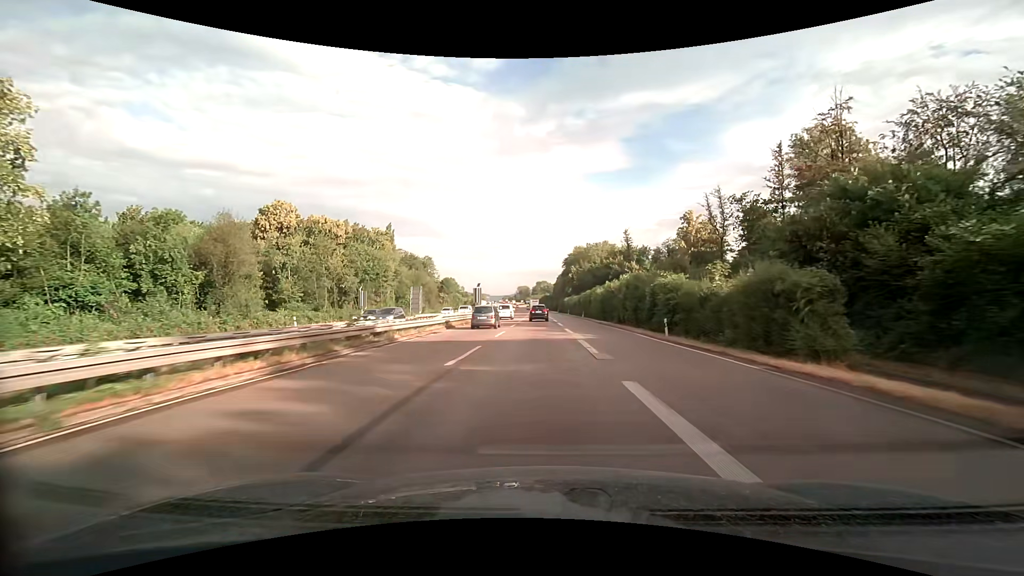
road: trunk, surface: asphalt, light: Day
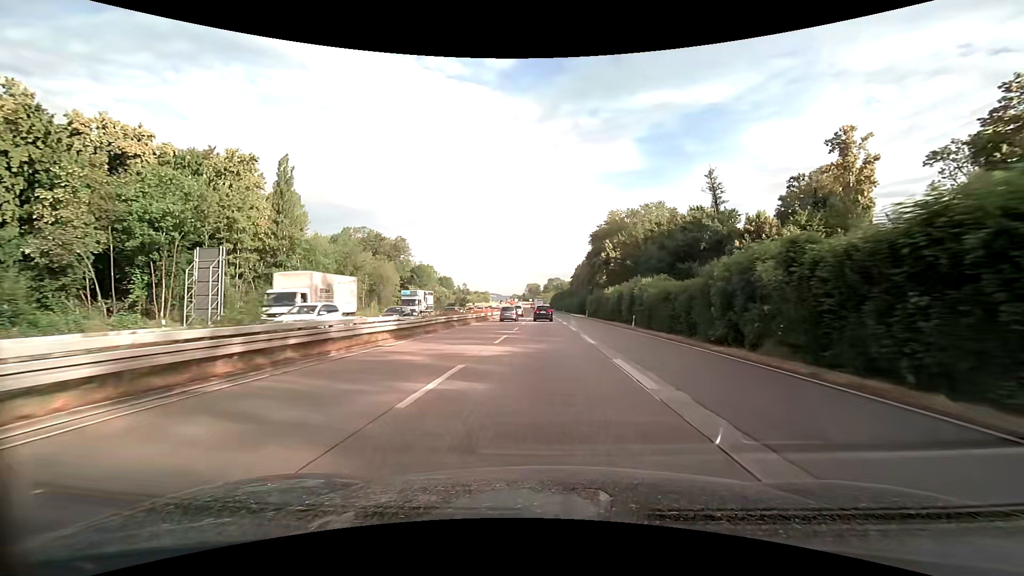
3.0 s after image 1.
(-1.0, +67.5) m; -2°
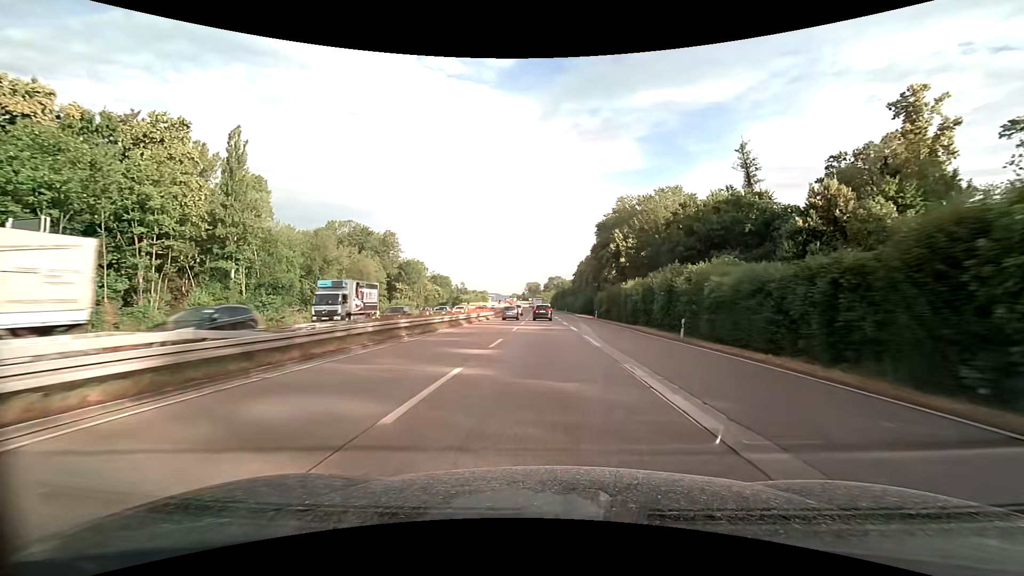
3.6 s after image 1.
(0.0, +13.5) m; 0°
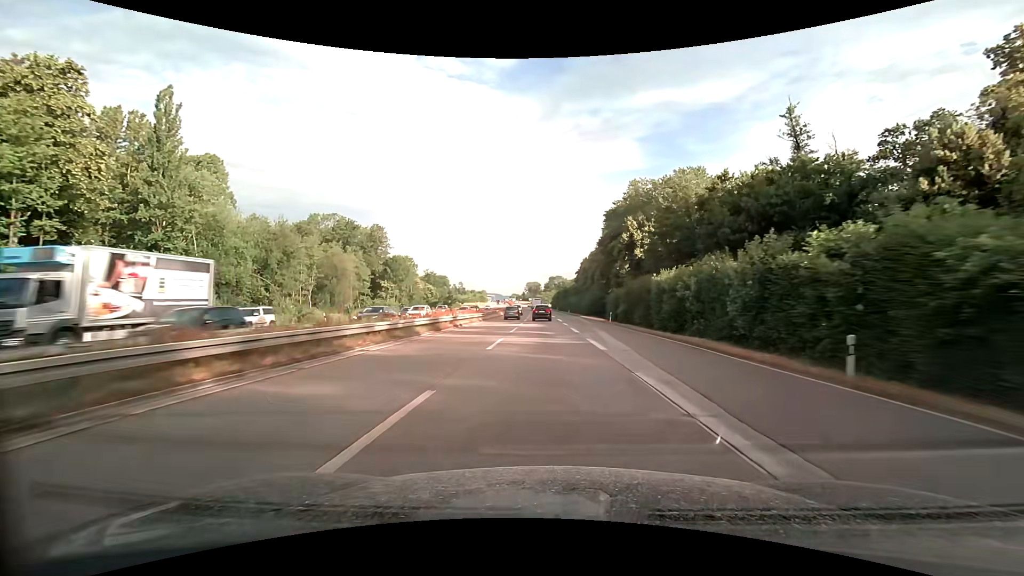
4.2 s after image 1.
(0.0, +13.5) m; 0°
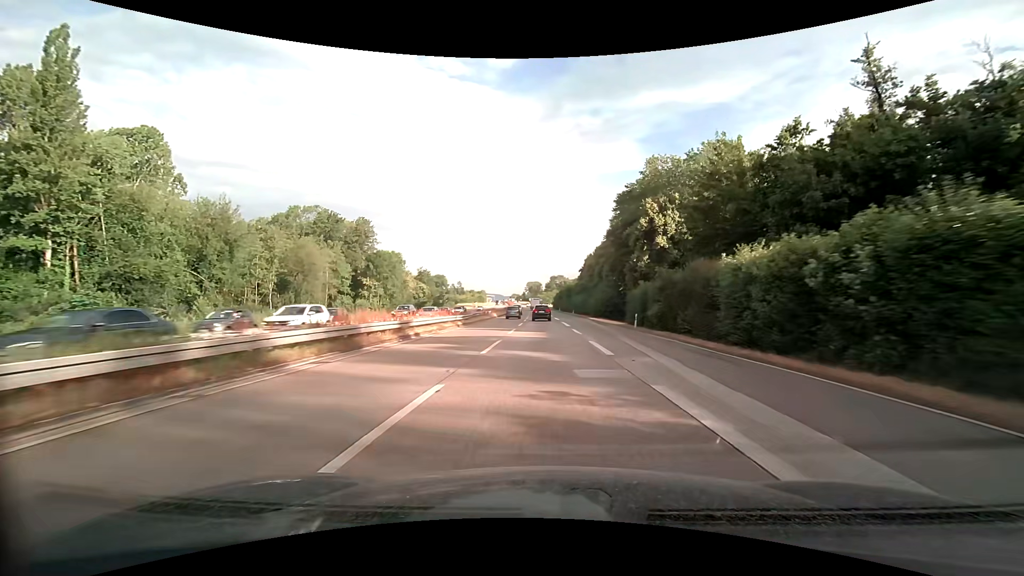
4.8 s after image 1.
(0.0, +13.5) m; 0°
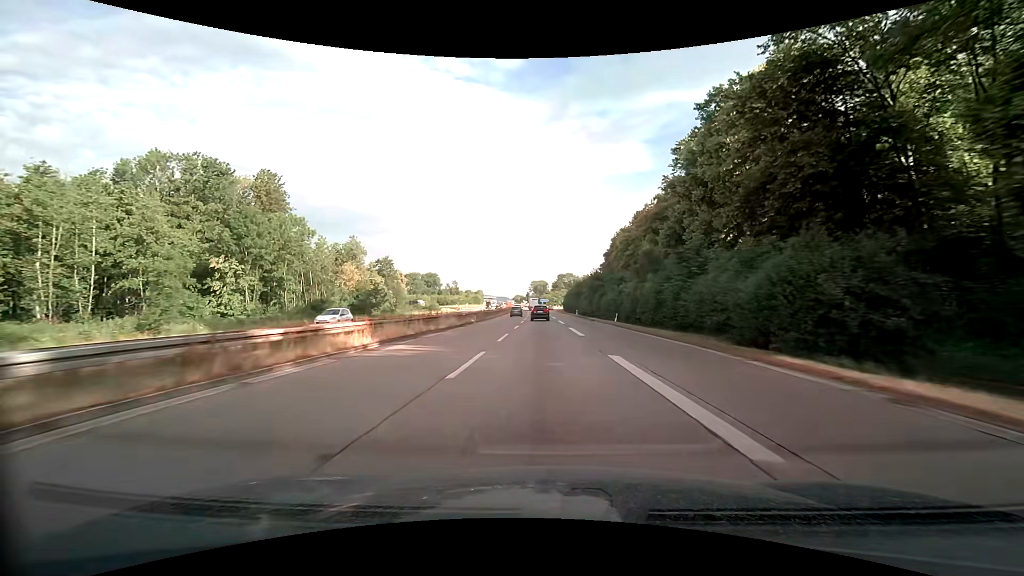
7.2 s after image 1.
(-0.3, +53.9) m; -1°
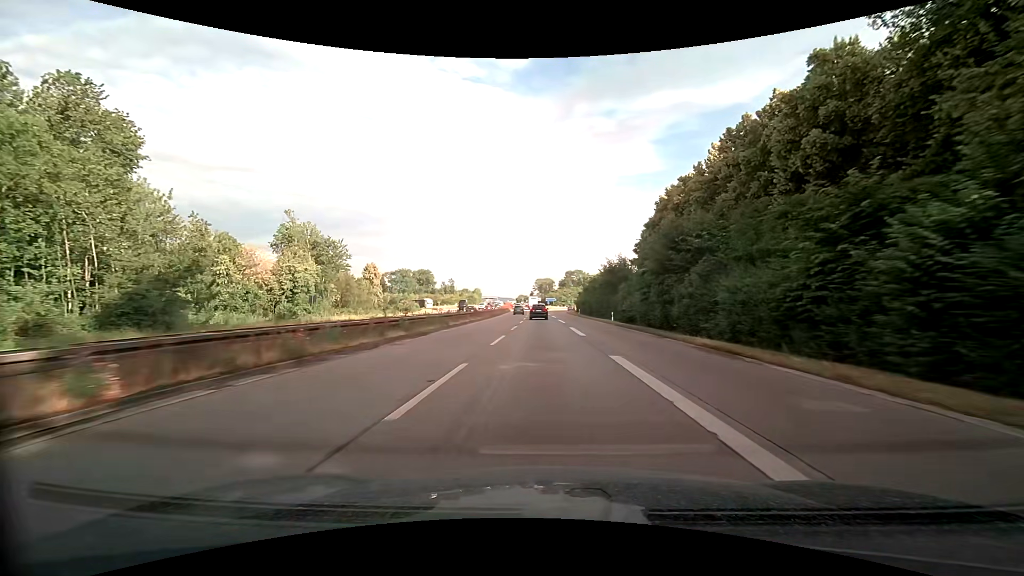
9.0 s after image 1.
(-0.2, +40.7) m; 0°
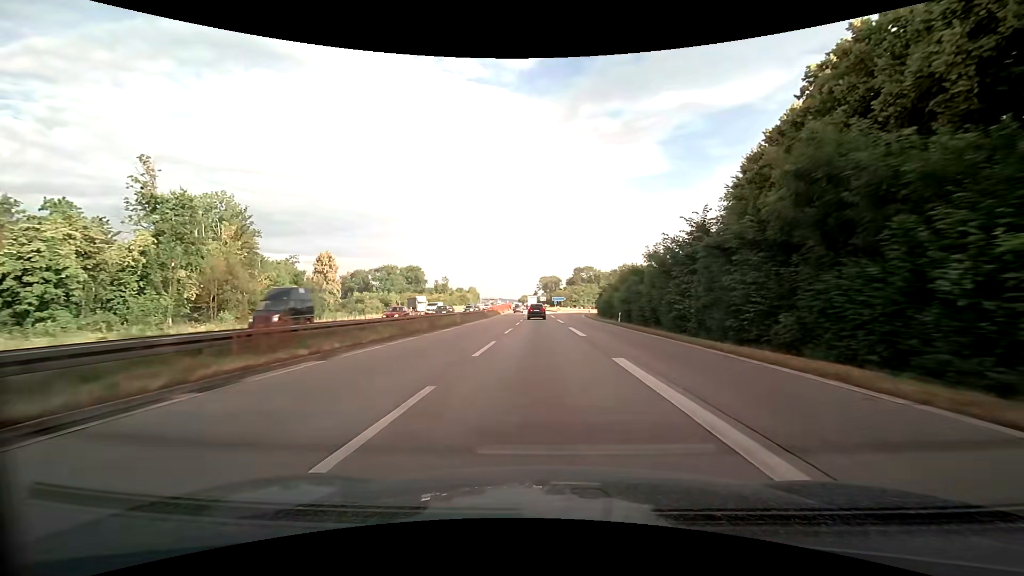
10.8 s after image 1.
(-0.3, +41.1) m; -1°
(0, +10) (0, +20) (0, +30) (0, +40) (0, +50) (0, +60) (-1, +70) (-1, +80) (-1, +90) (-2, +100) m
